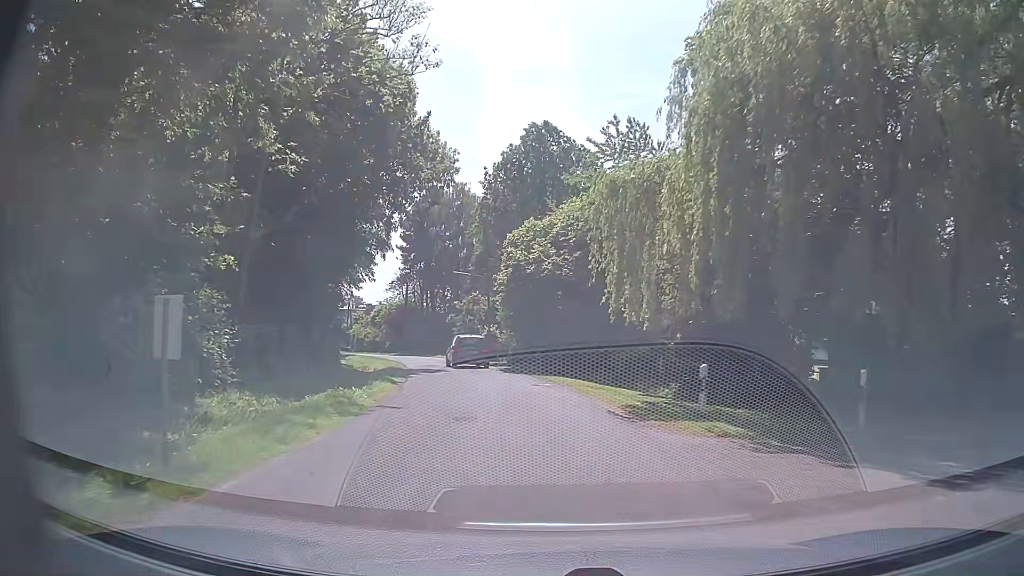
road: residential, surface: asphalt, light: Day
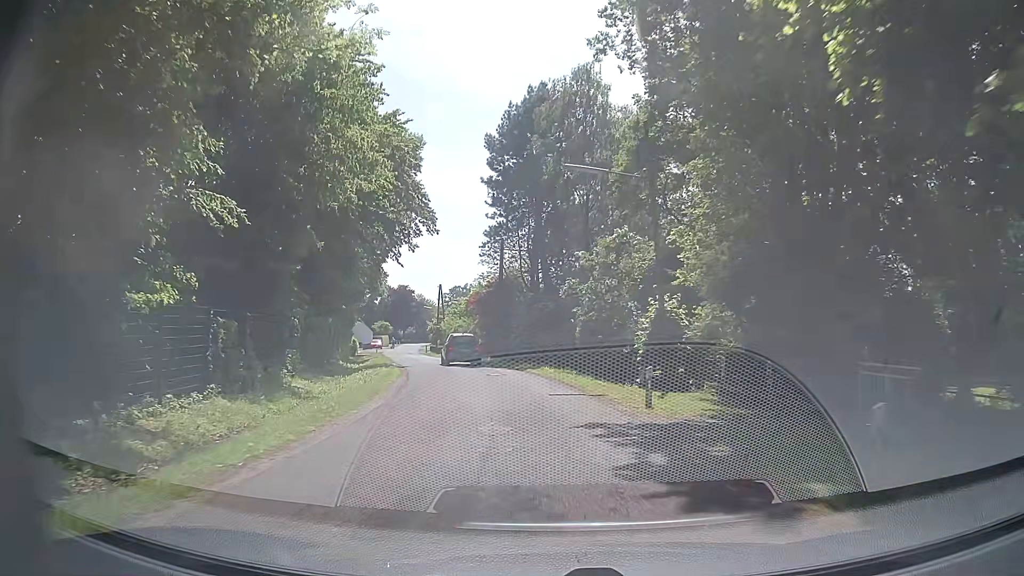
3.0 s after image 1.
(-3.3, +30.6) m; -12°
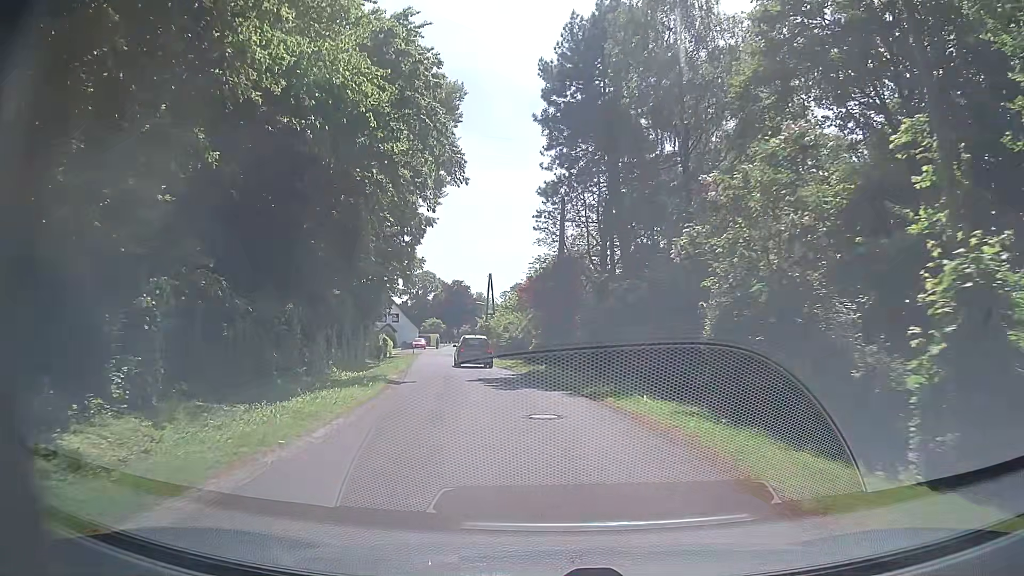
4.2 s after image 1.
(-0.5, +13.1) m; -6°
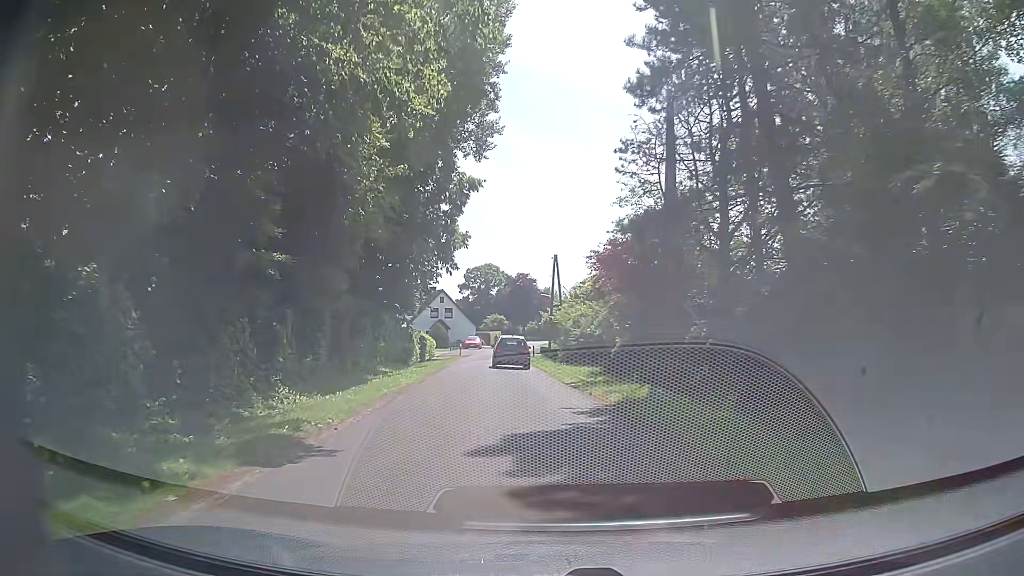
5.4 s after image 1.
(-0.5, +13.6) m; -6°
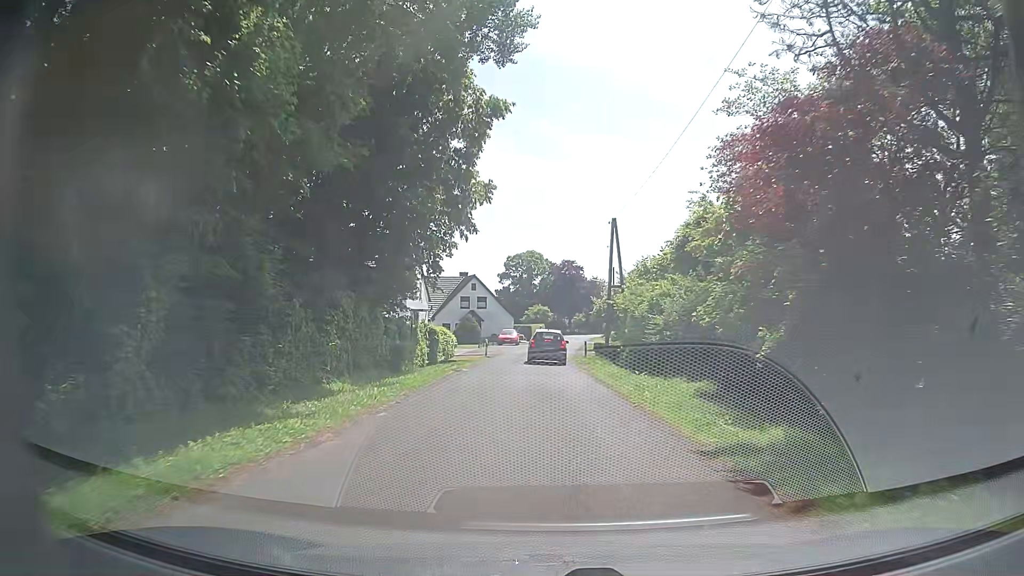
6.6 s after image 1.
(-0.3, +13.9) m; -4°
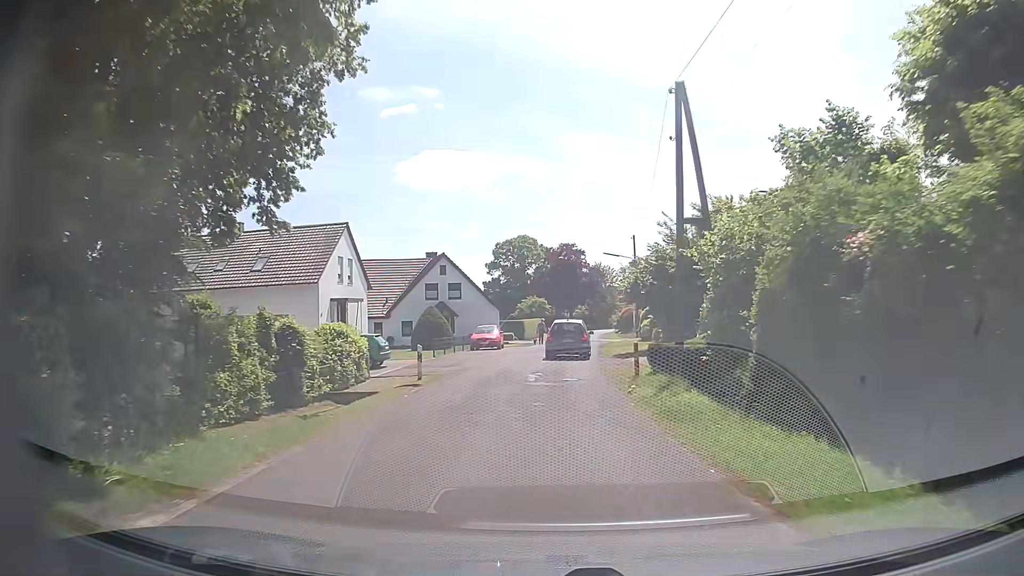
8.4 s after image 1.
(+0.1, +21.4) m; +1°
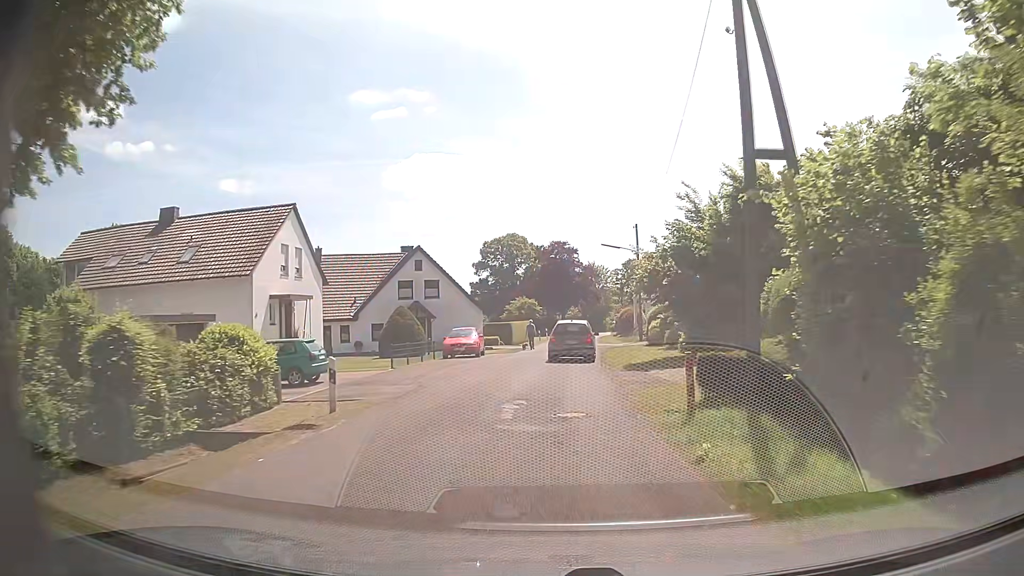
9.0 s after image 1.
(0.0, +7.2) m; 0°
(0, +10) (+1, +20) (+1, +30) (+2, +40) (+3, +50) (+4, +60) (+4, +70) (+5, +80) (+7, +90) (+9, +100) m
